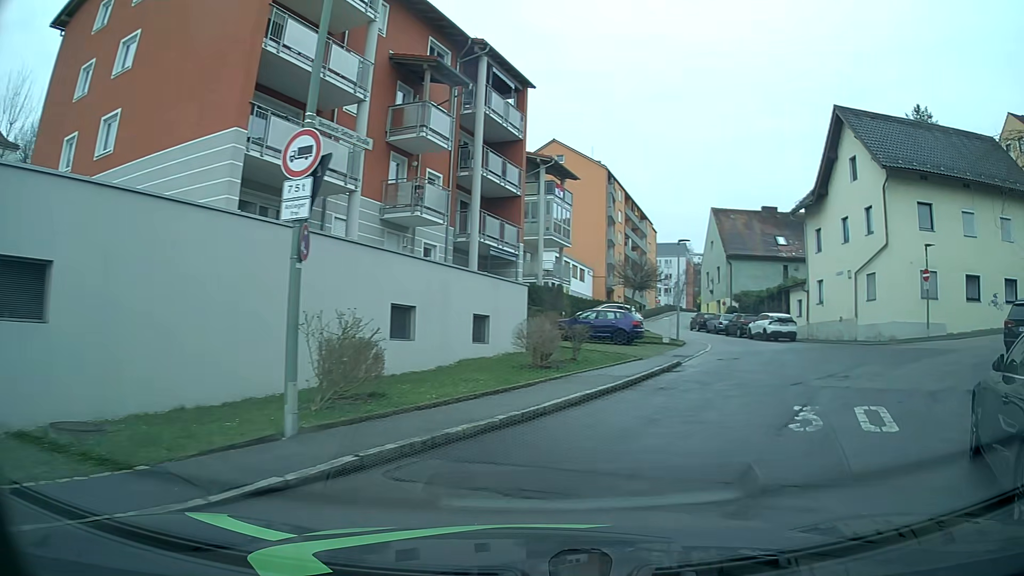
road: residential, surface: asphalt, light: Day
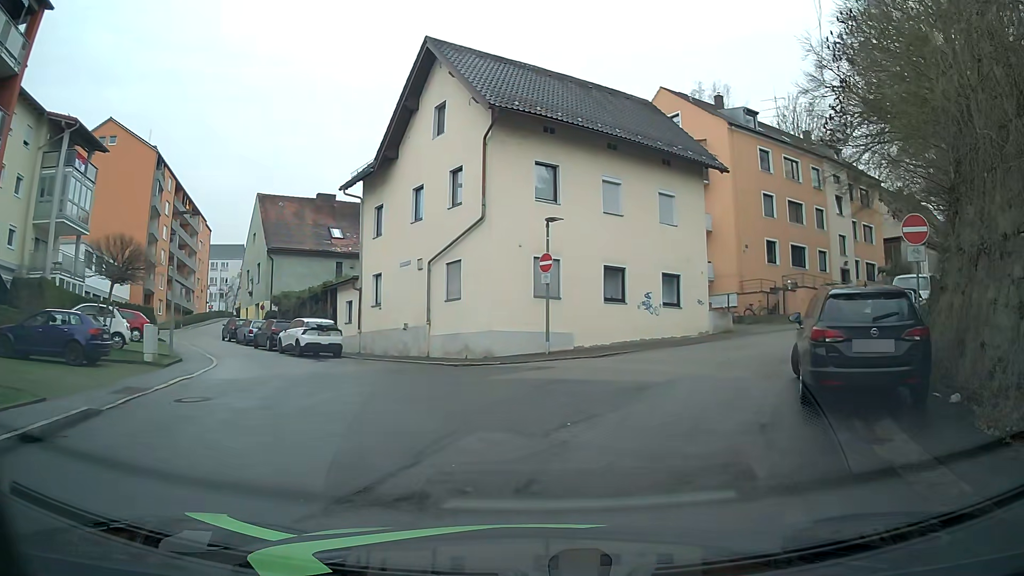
(+3.4, +9.5) m; +37°
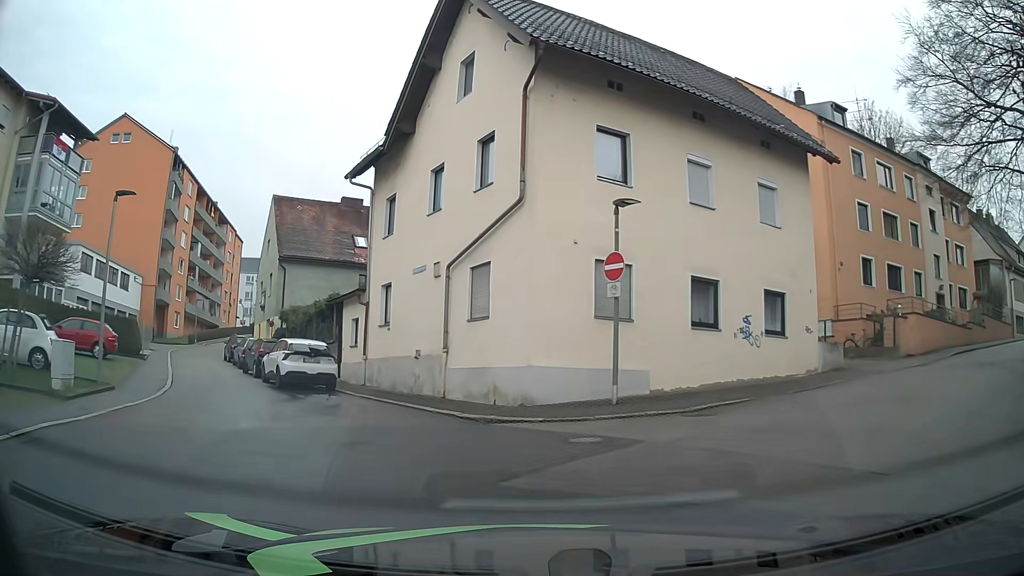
(-0.1, +6.6) m; -4°
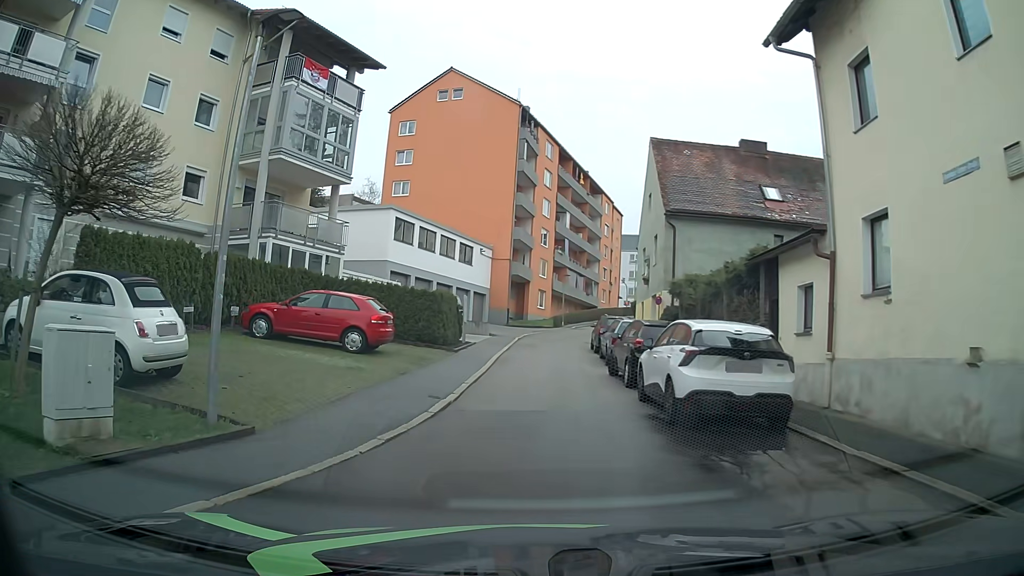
(-3.1, +10.4) m; -32°
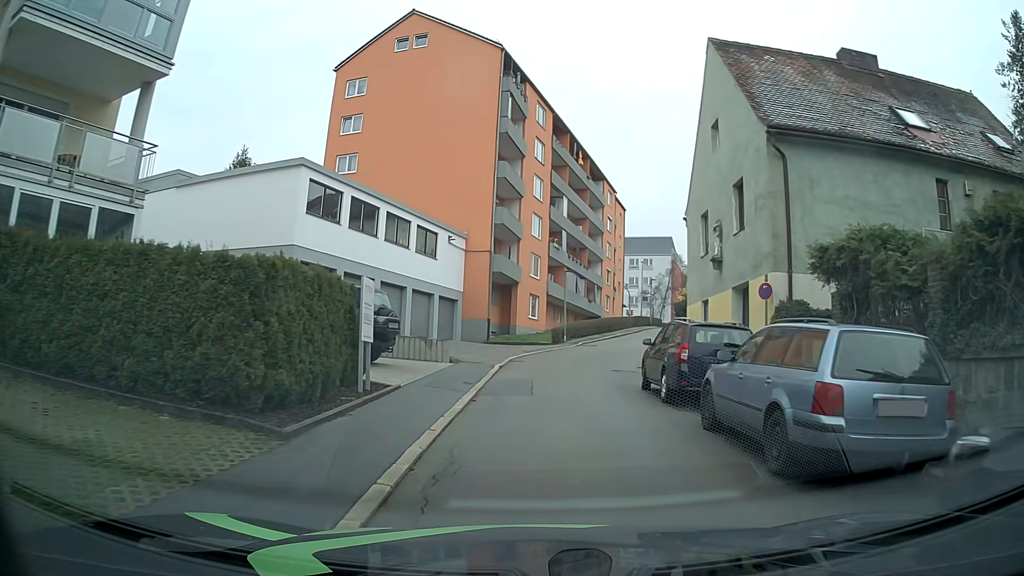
(-0.3, +14.9) m; +1°
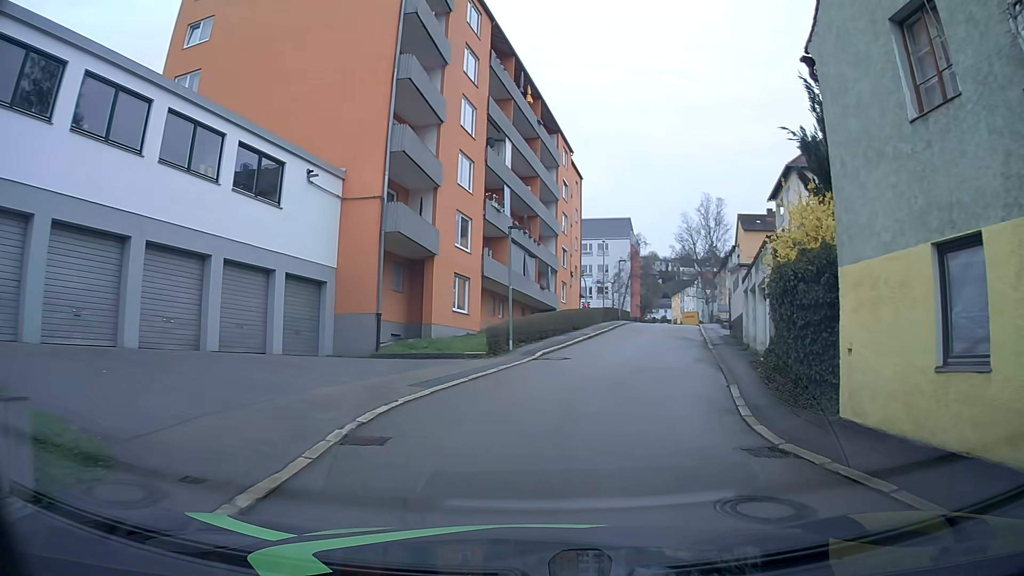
(+0.3, +16.1) m; +5°
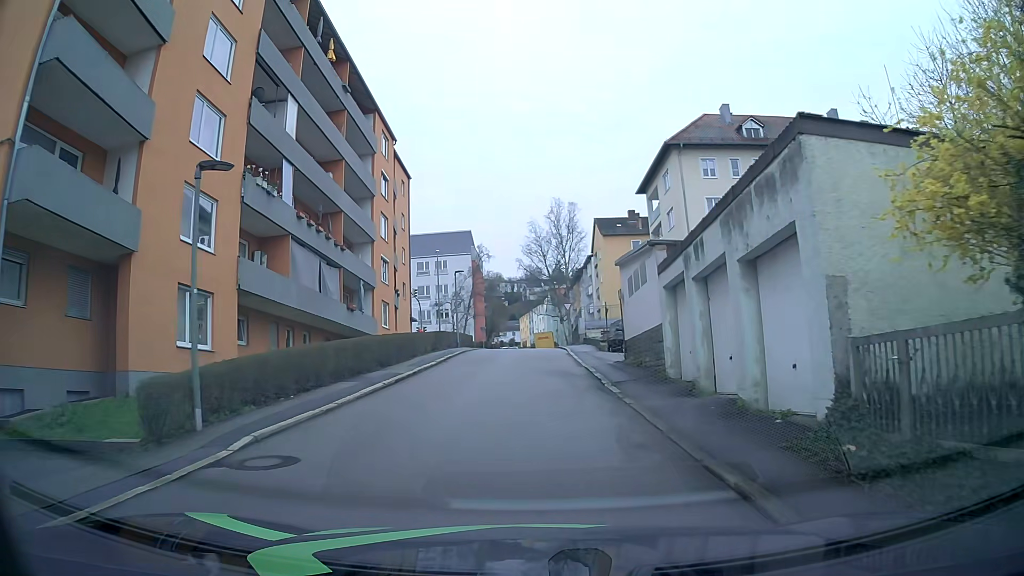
(+1.4, +11.8) m; +12°
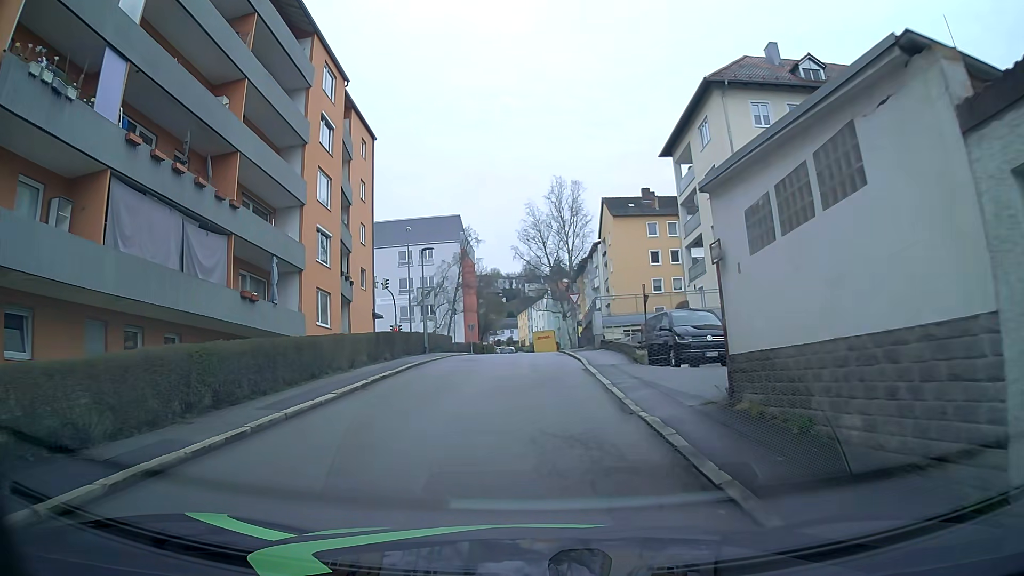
(+0.3, +12.1) m; 0°
